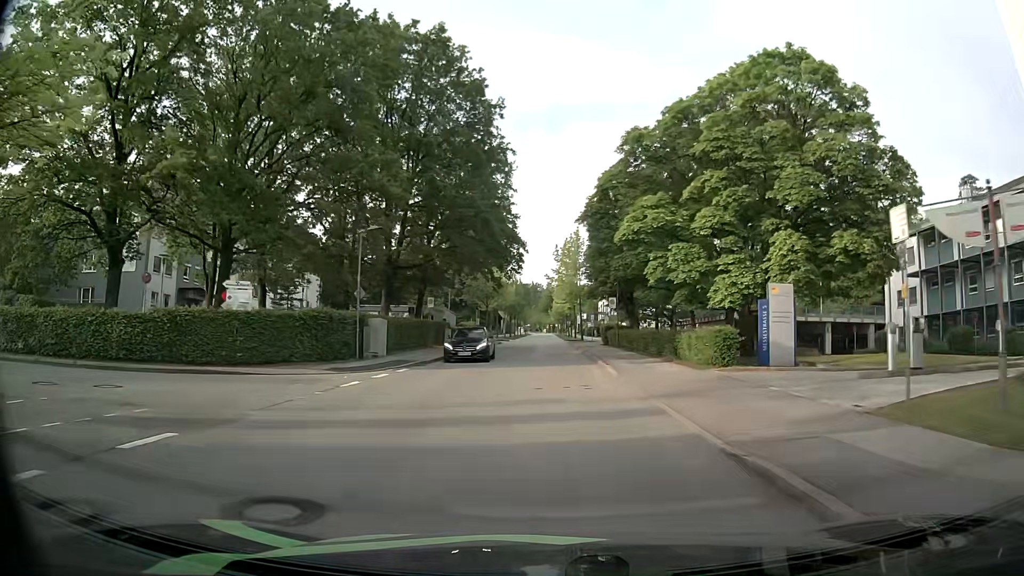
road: residential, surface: asphalt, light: Day
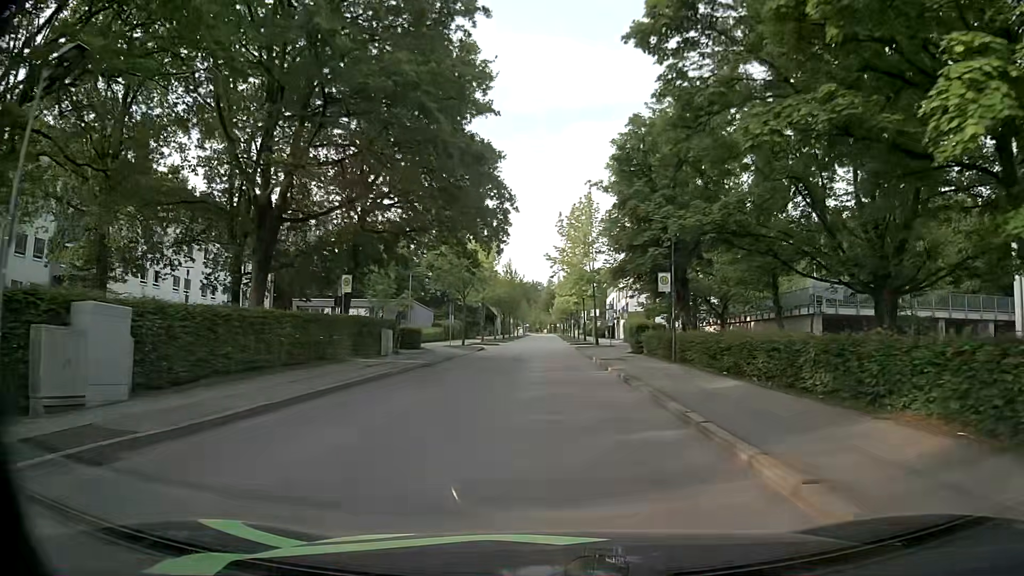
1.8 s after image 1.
(+0.4, +19.2) m; +1°
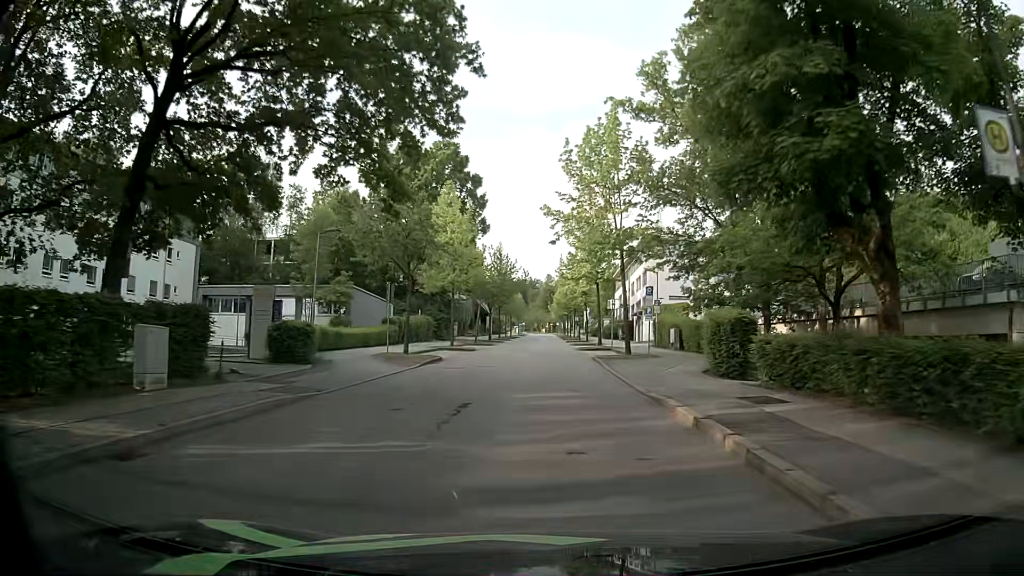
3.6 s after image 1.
(0.0, +19.2) m; +1°
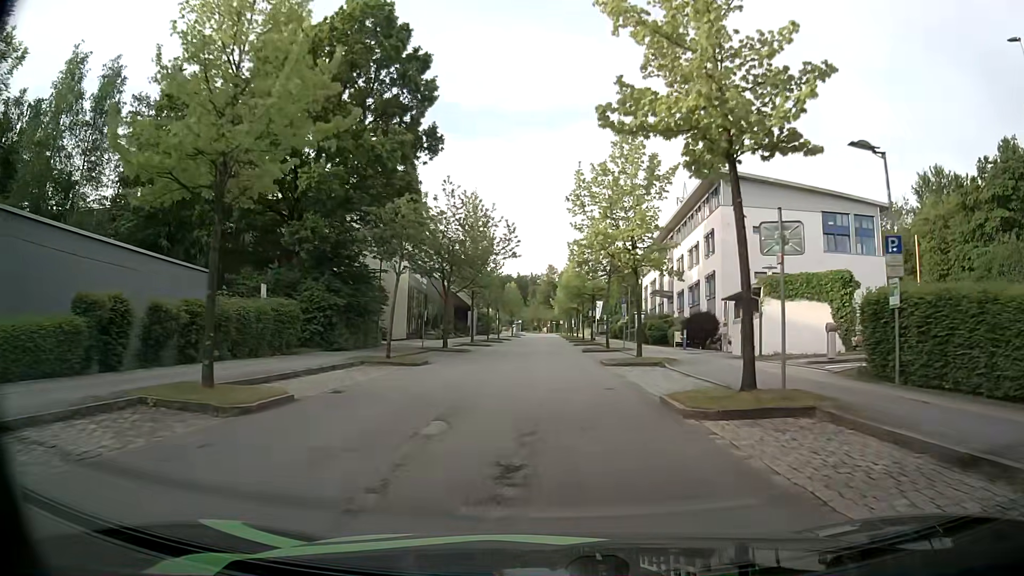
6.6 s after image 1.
(-0.2, +32.0) m; -1°
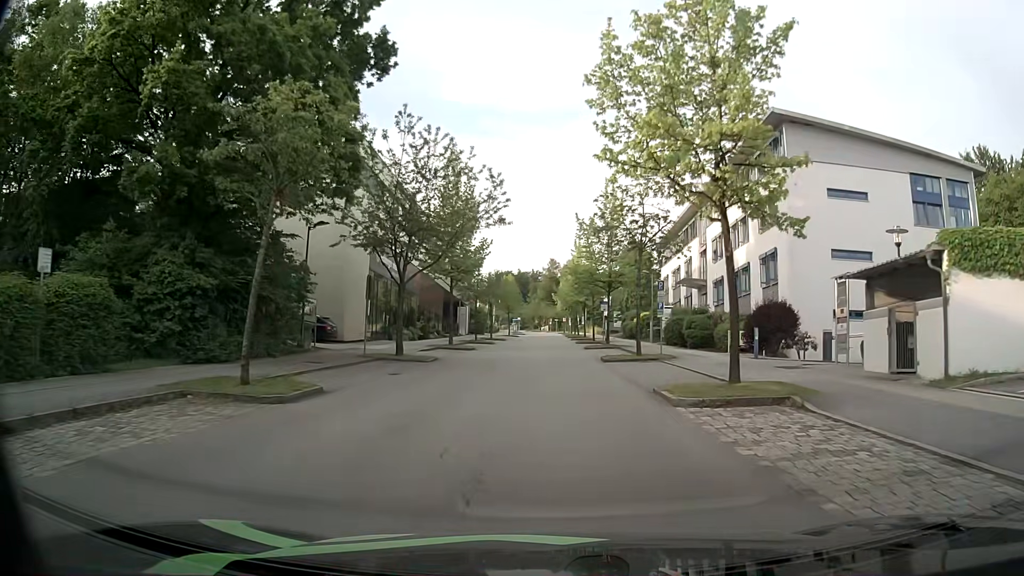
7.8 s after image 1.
(0.0, +12.8) m; 0°
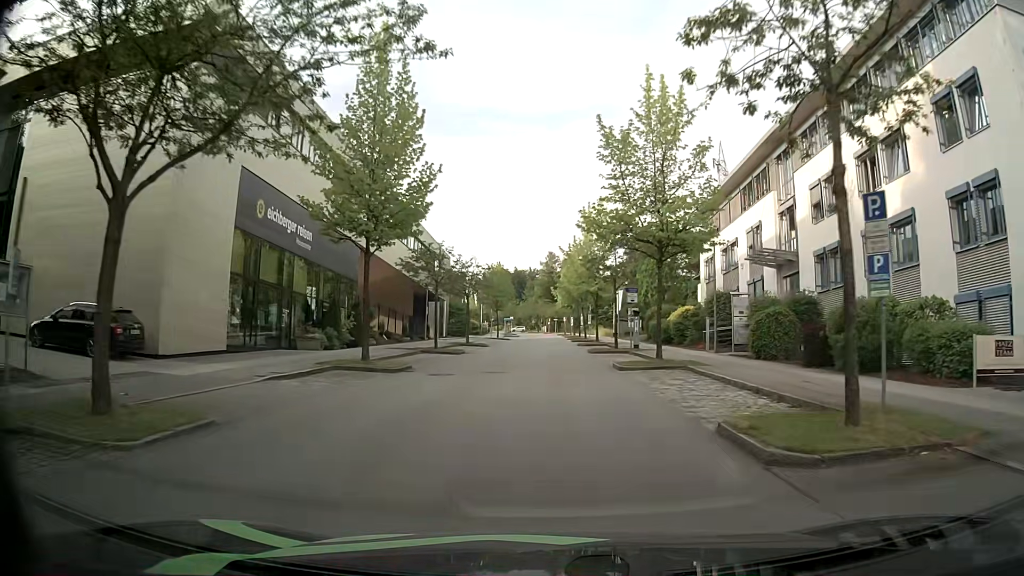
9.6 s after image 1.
(-0.1, +19.1) m; 0°
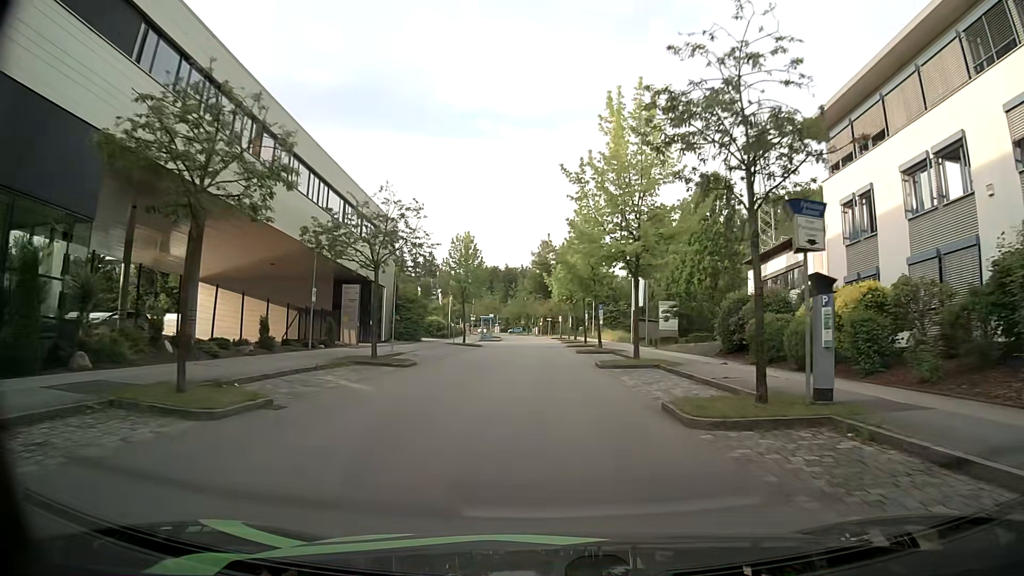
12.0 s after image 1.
(0.0, +25.4) m; 0°
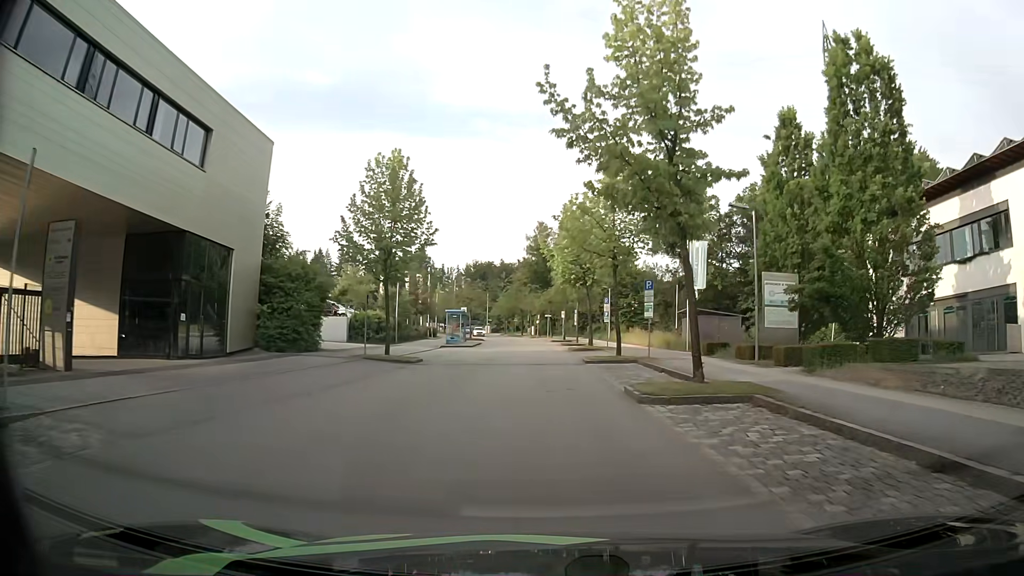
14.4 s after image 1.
(+0.1, +25.3) m; -1°
(0, +10) (0, +20) (0, +30) (0, +40) (0, +50) (0, +60) (0, +70) (-1, +80) (-2, +90) (-3, +100) m
